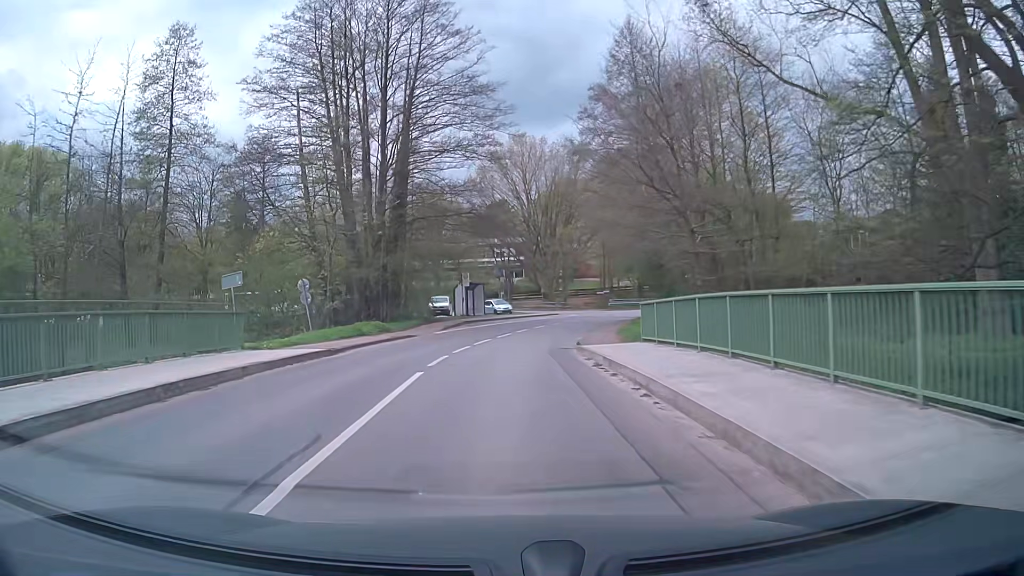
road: secondary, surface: asphalt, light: Day
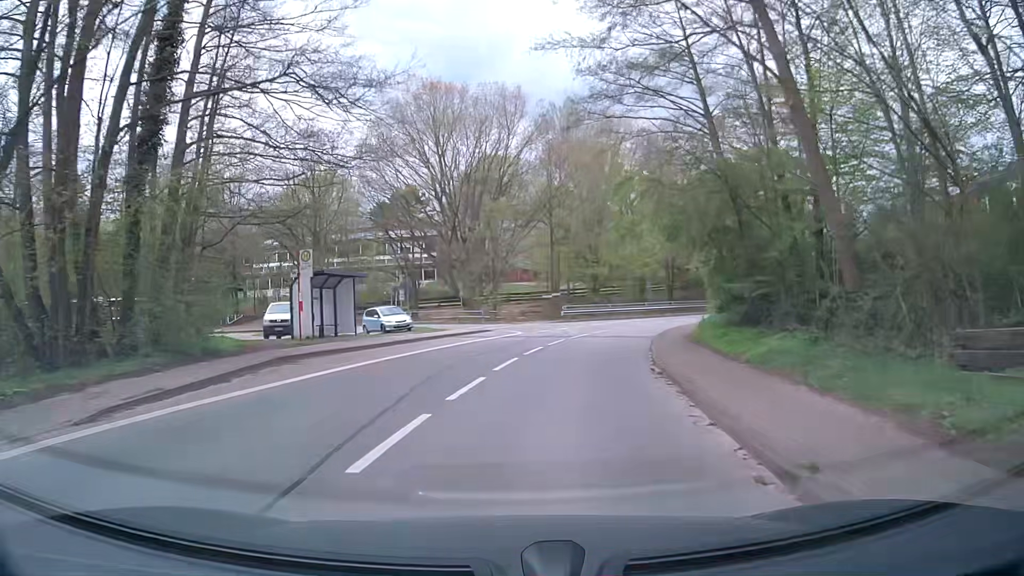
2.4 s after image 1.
(+1.0, +26.4) m; +7°
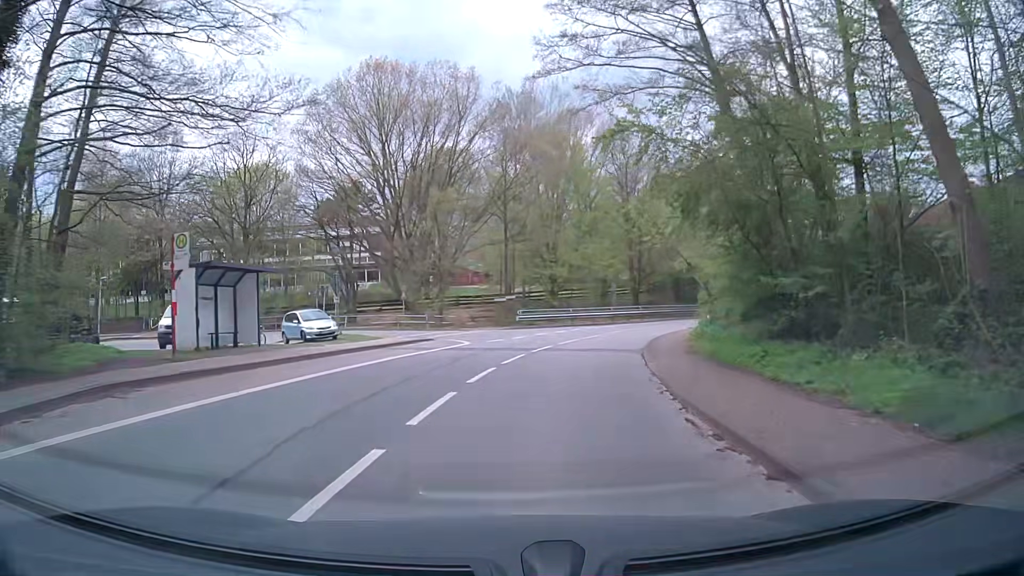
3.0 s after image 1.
(+0.2, +6.4) m; +3°
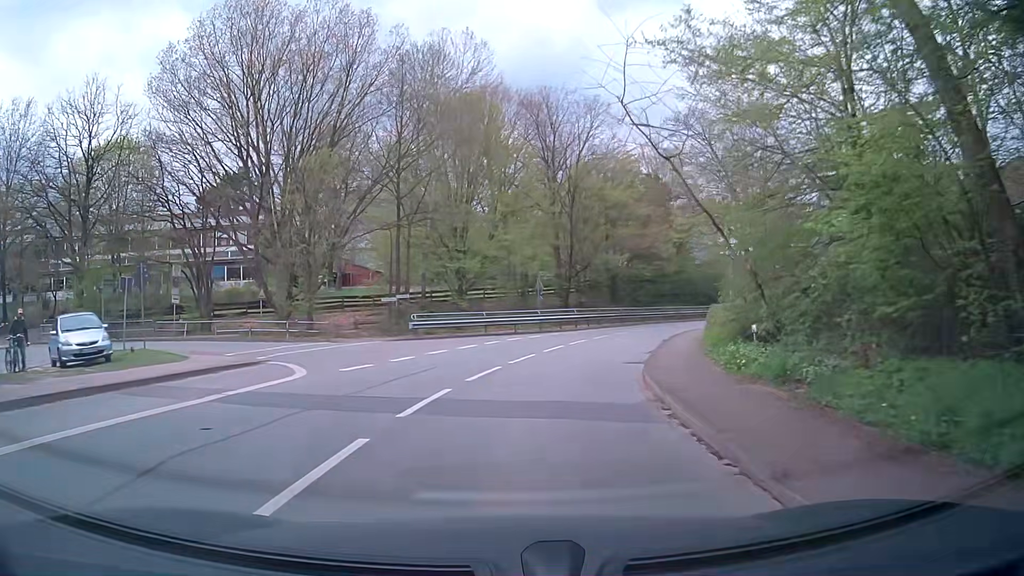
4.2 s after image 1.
(+1.2, +12.7) m; +8°
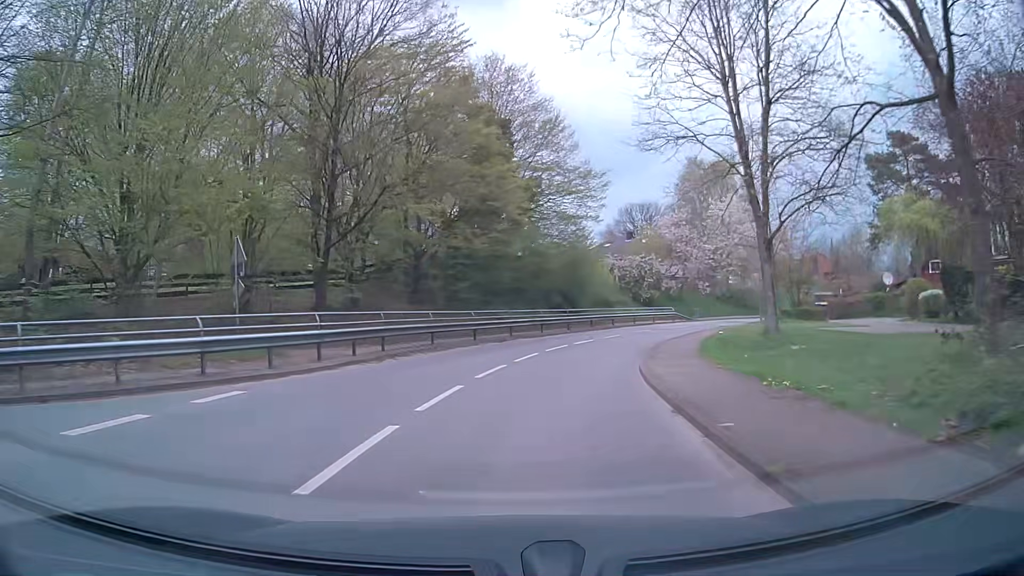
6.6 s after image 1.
(+3.9, +25.4) m; +18°
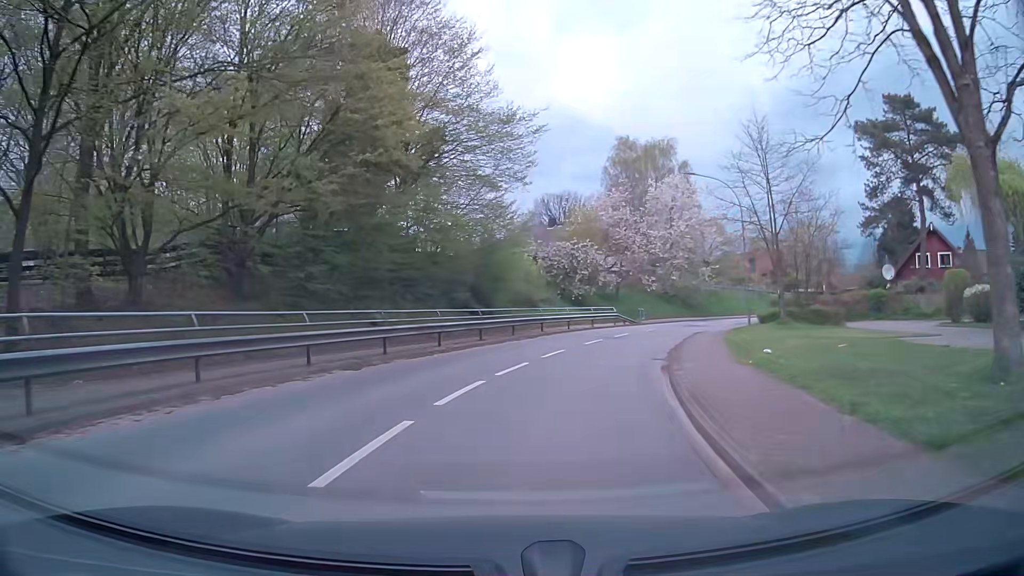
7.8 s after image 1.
(+0.8, +12.9) m; +7°
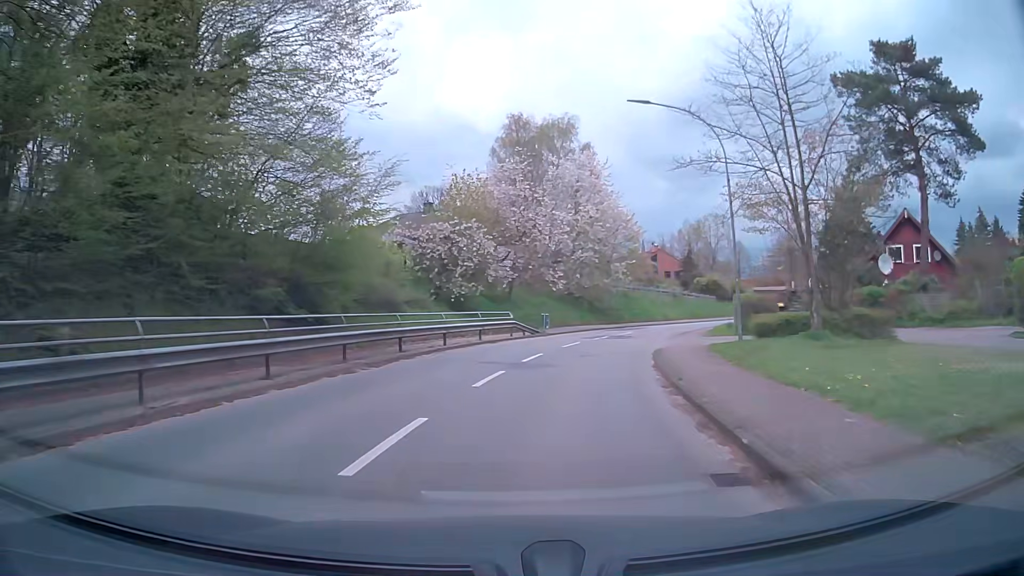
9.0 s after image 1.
(+1.2, +12.9) m; +10°
